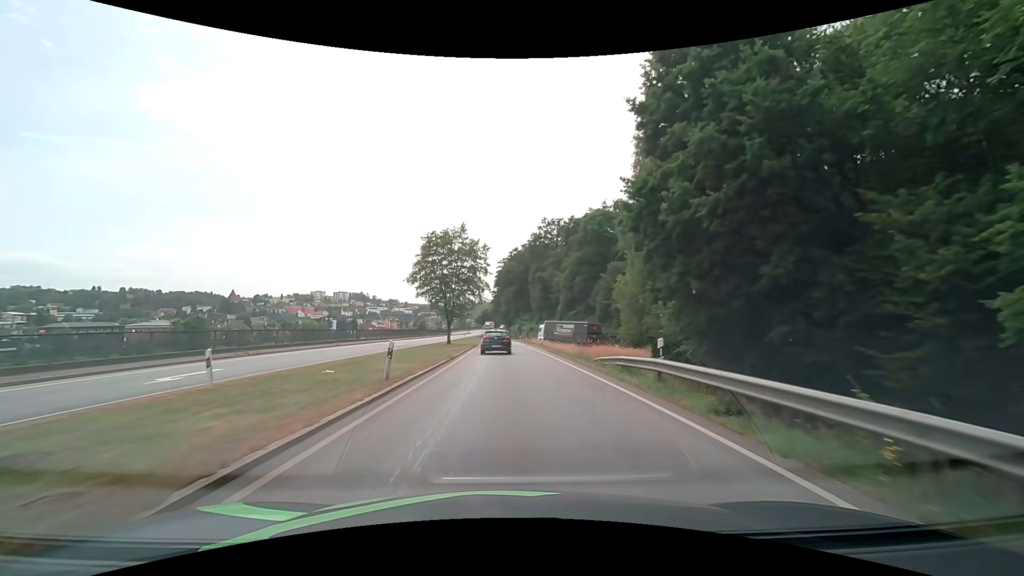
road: primary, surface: asphalt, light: Day
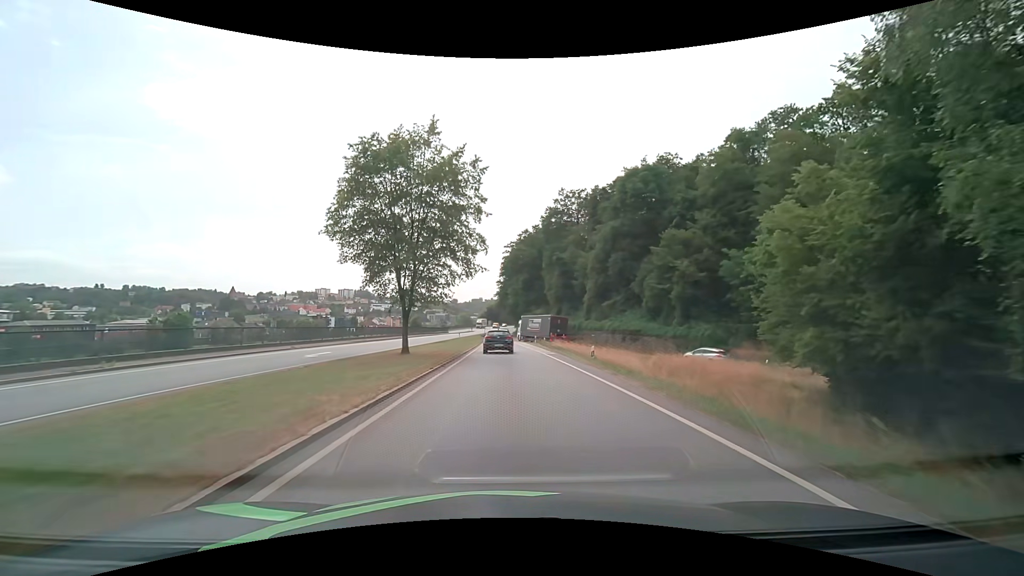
(-0.3, +25.2) m; -1°
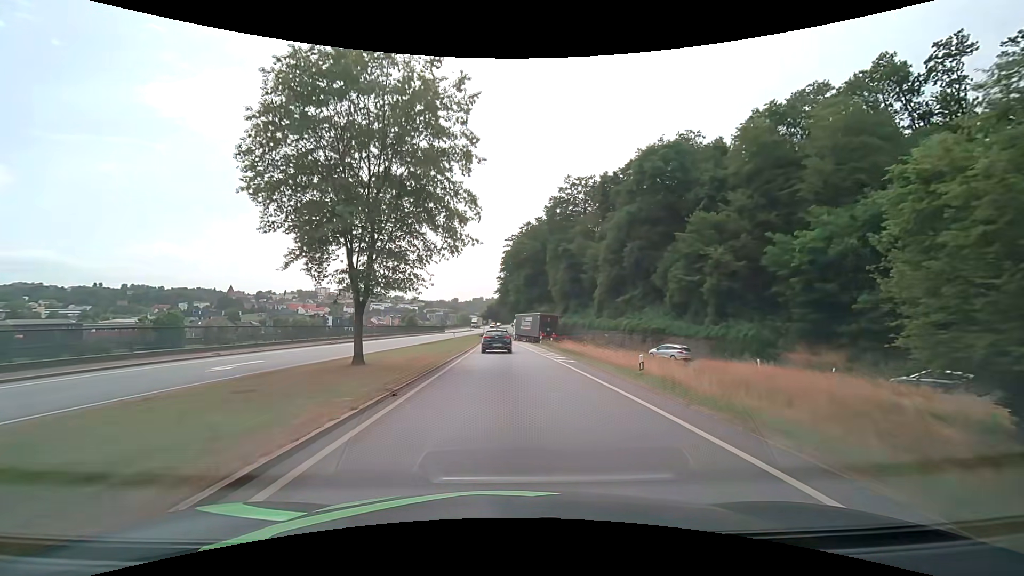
(0.0, +8.4) m; 0°
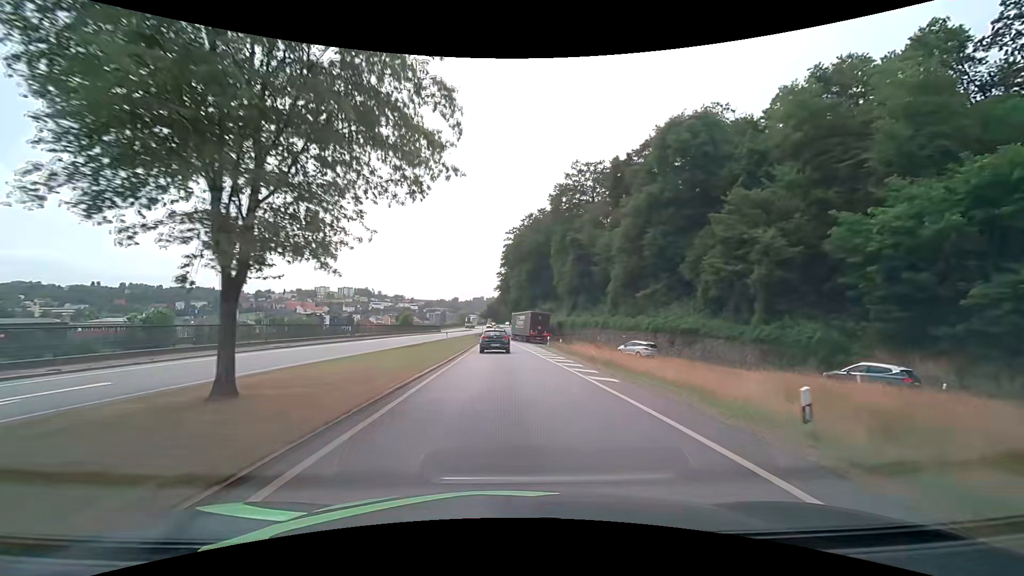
(0.0, +8.3) m; 0°
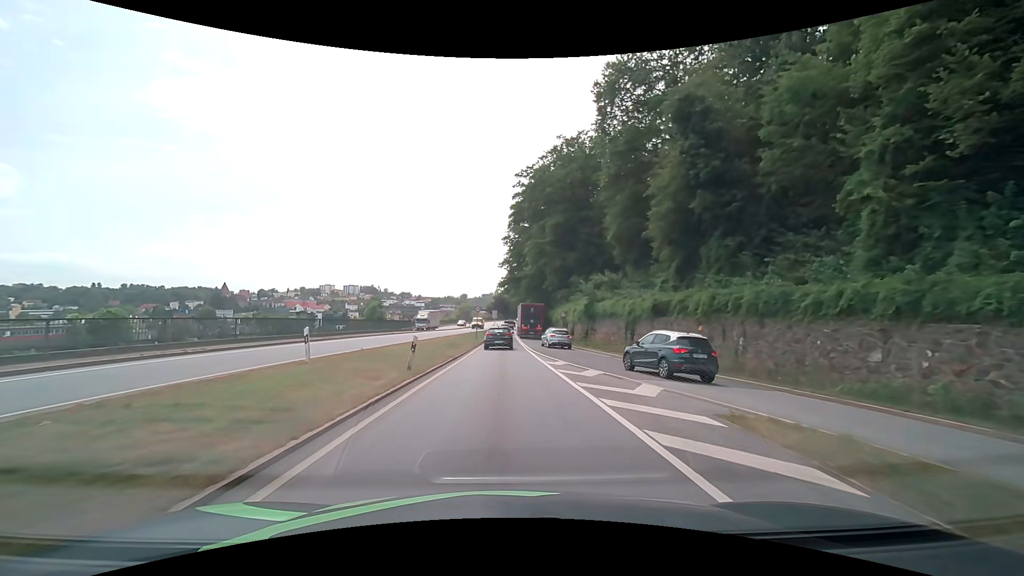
(-0.4, +40.0) m; -1°
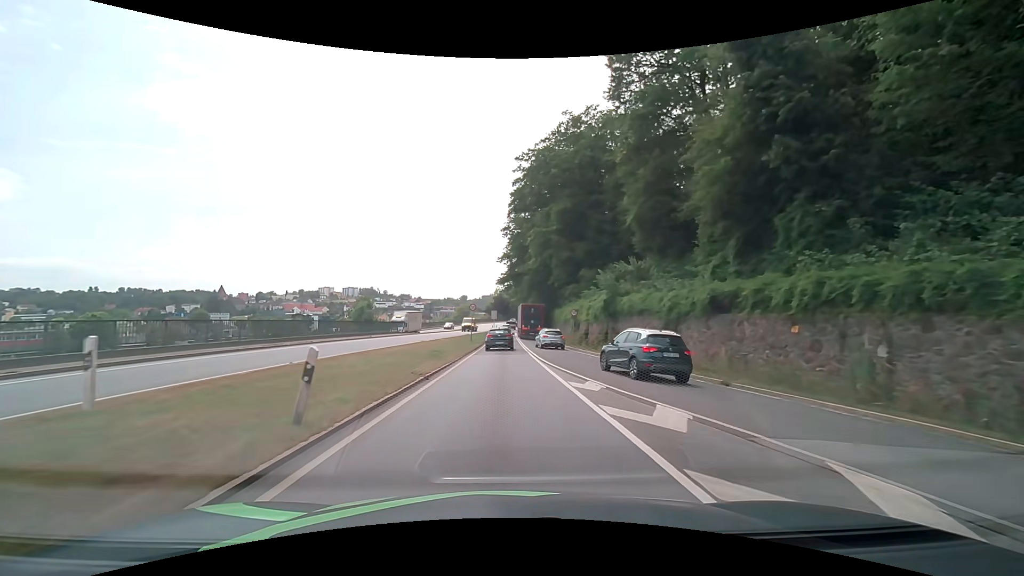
(0.0, +7.5) m; 0°
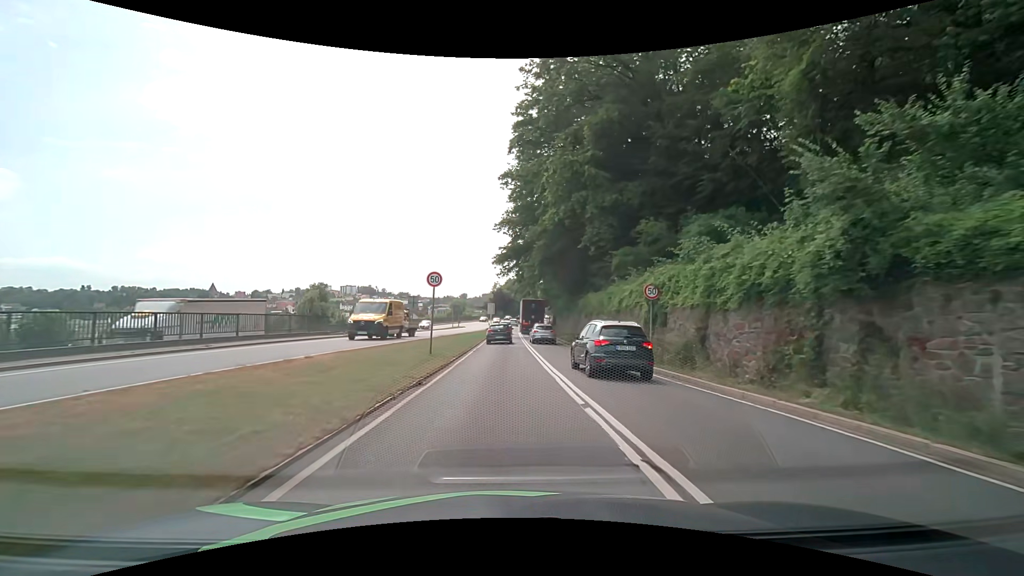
(0.0, +21.7) m; 0°
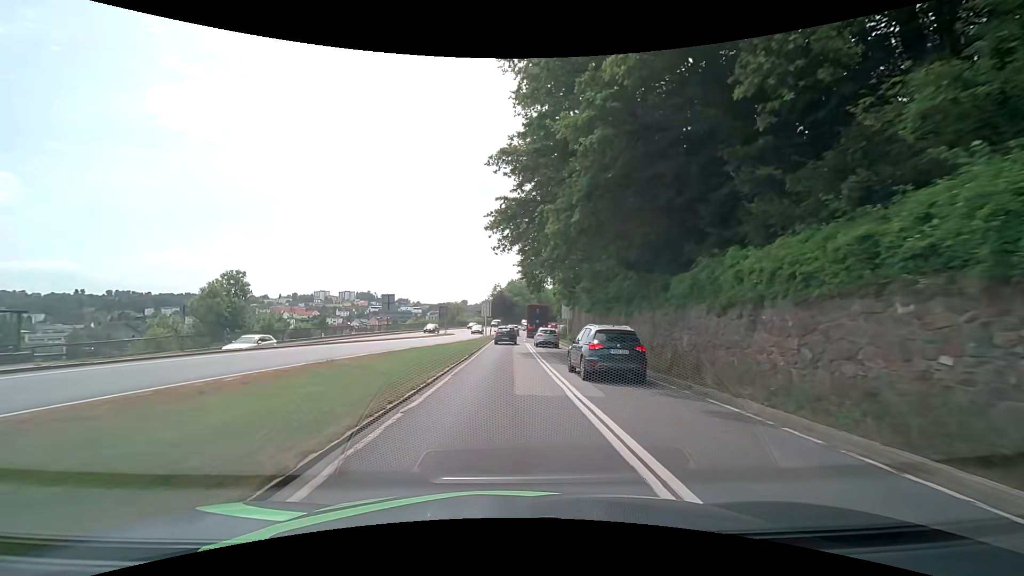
(-0.1, +20.7) m; 0°
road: primary_link
(0, +10) (0, +20) (0, +30) (0, +40) (+1, +50) (+1, +60) (+1, +70) (+2, +80) (+3, +90) (+4, +100) m
